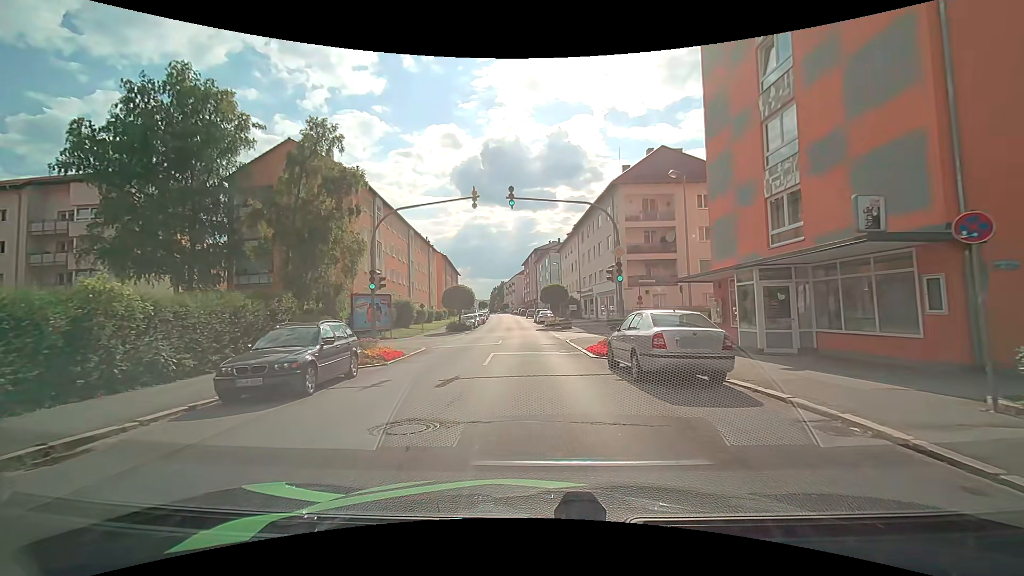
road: tertiary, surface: asphalt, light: Day
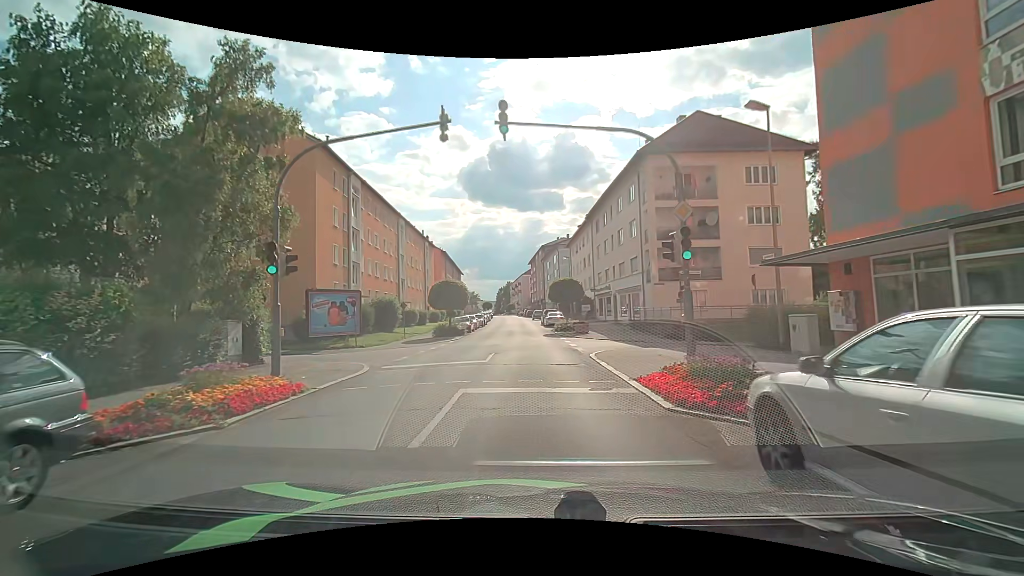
(-0.1, +8.3) m; -1°
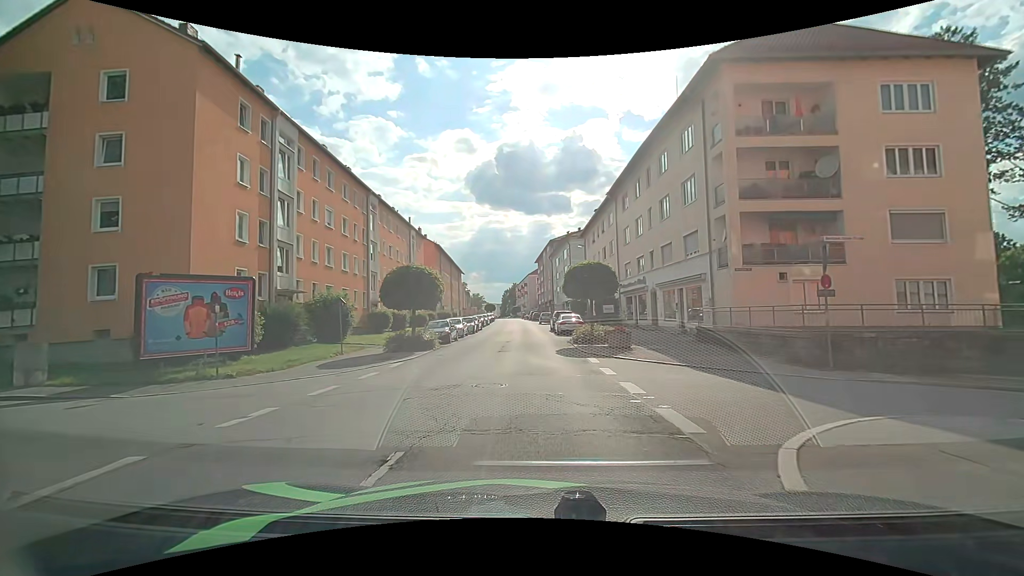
(-0.1, +12.7) m; -1°
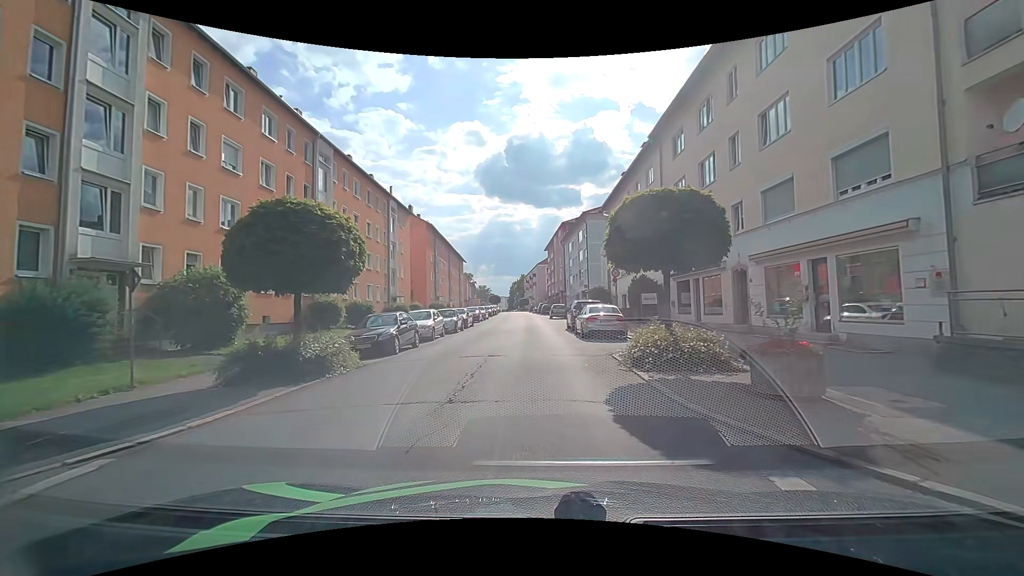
(0.0, +12.6) m; -1°
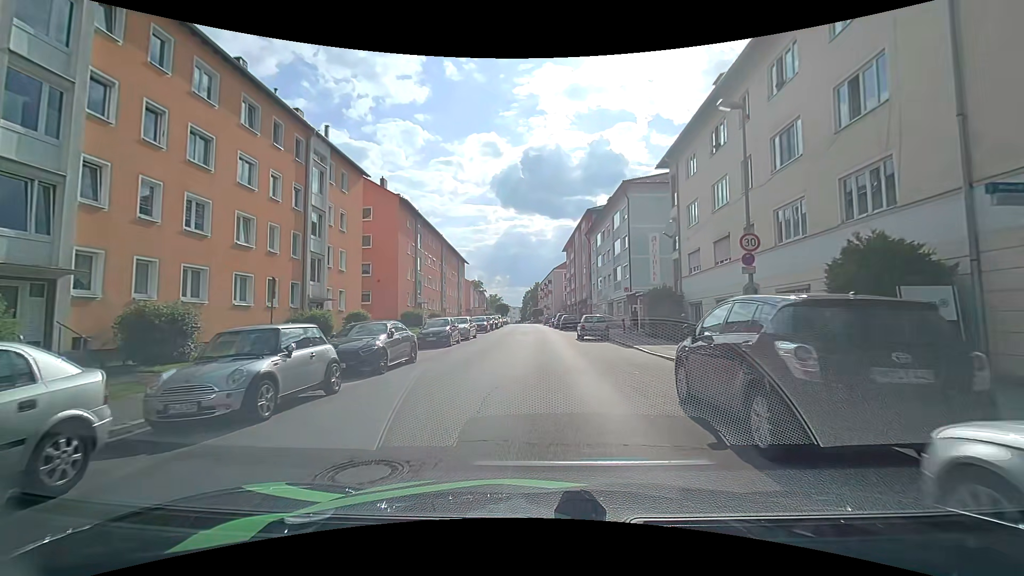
(-0.1, +20.7) m; -1°
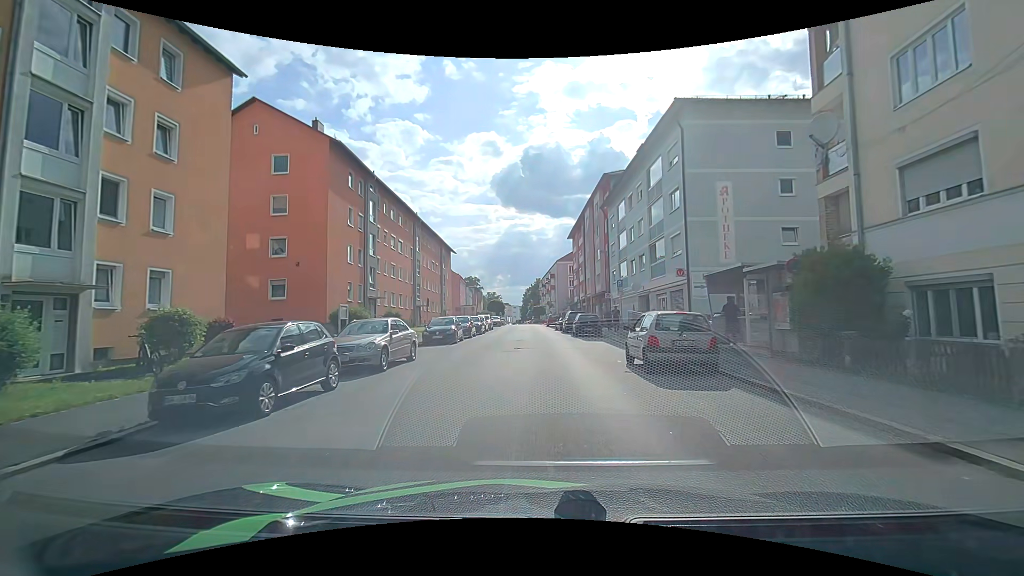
(-0.1, +16.9) m; 0°
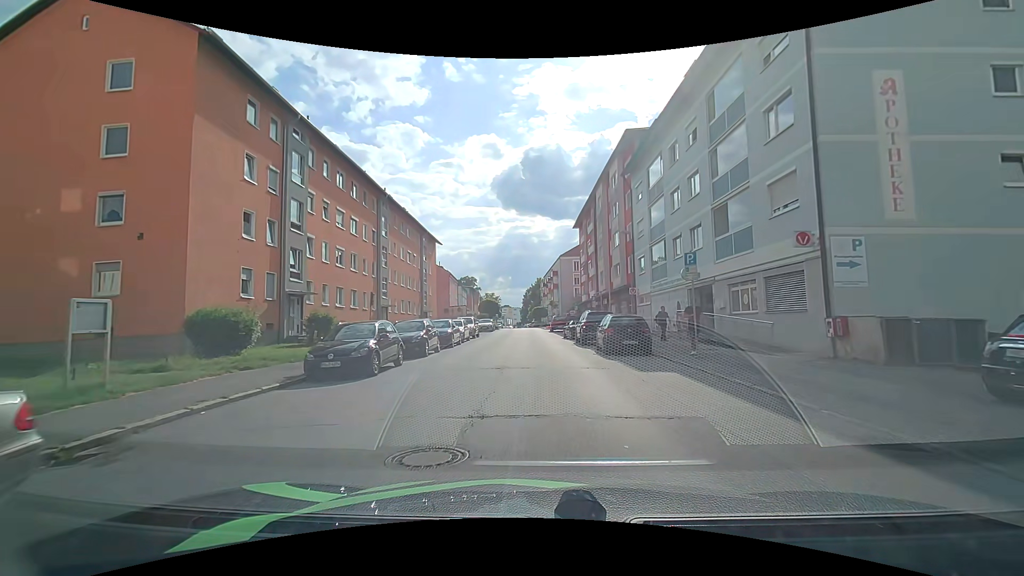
(0.0, +13.2) m; 0°
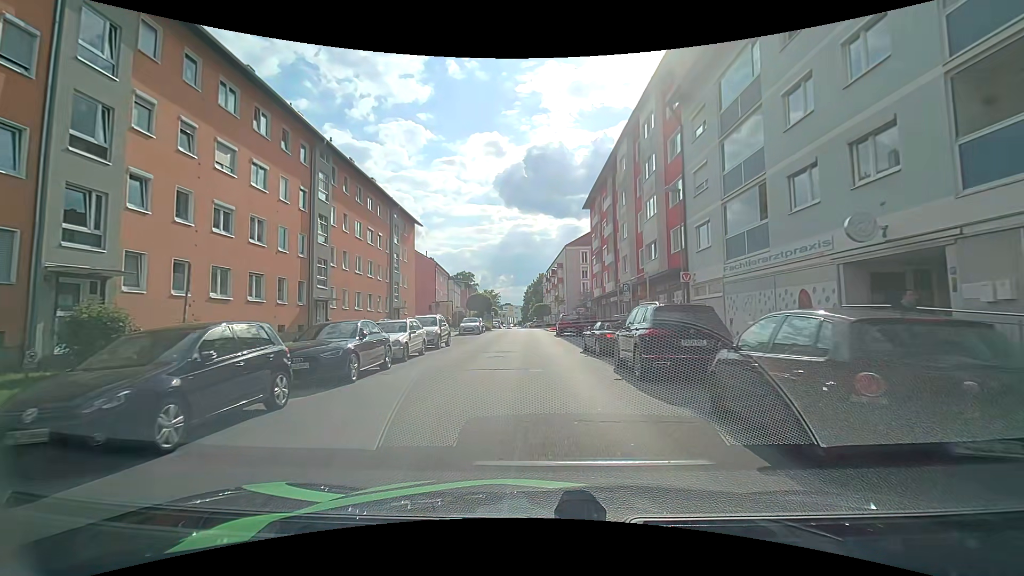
(0.0, +13.4) m; 0°
(0, +10) (0, +20) (0, +30) (-1, +40) (-1, +50) (-1, +60) (-1, +70) (-2, +80) (-3, +90) (-3, +100) m
